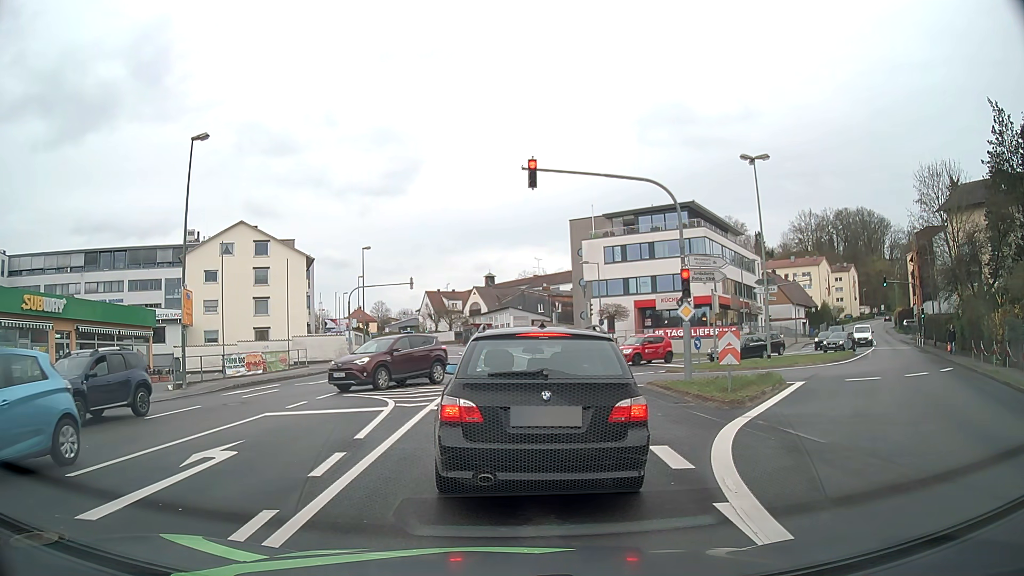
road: tertiary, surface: asphalt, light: Day
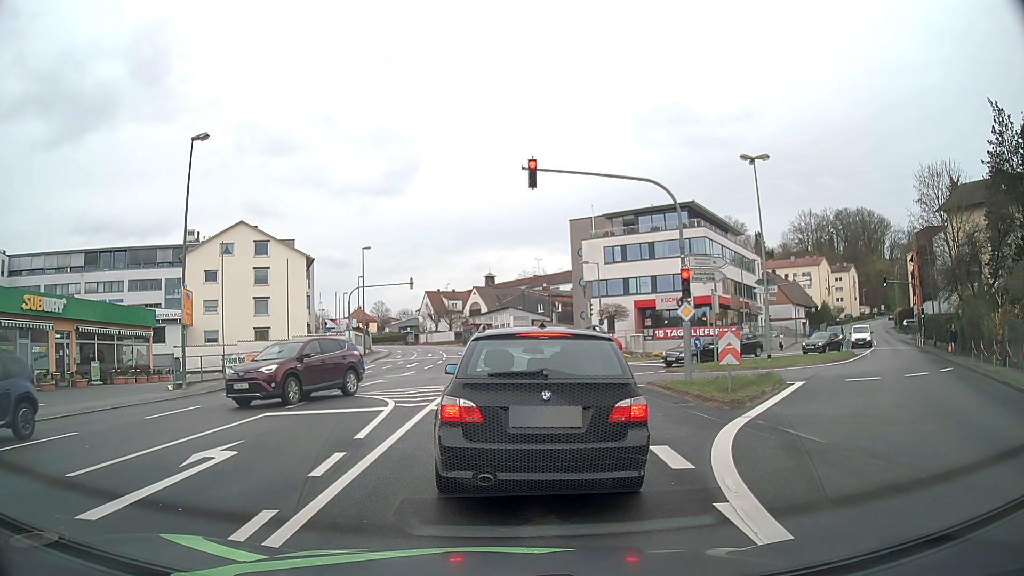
(0.0, 0.0) m; 0°
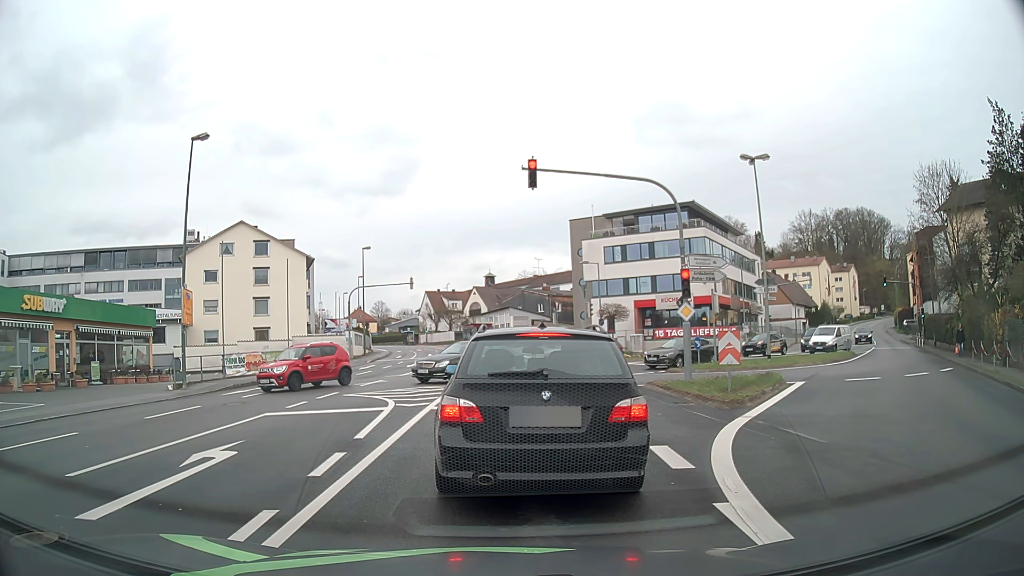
(0.0, 0.0) m; 0°
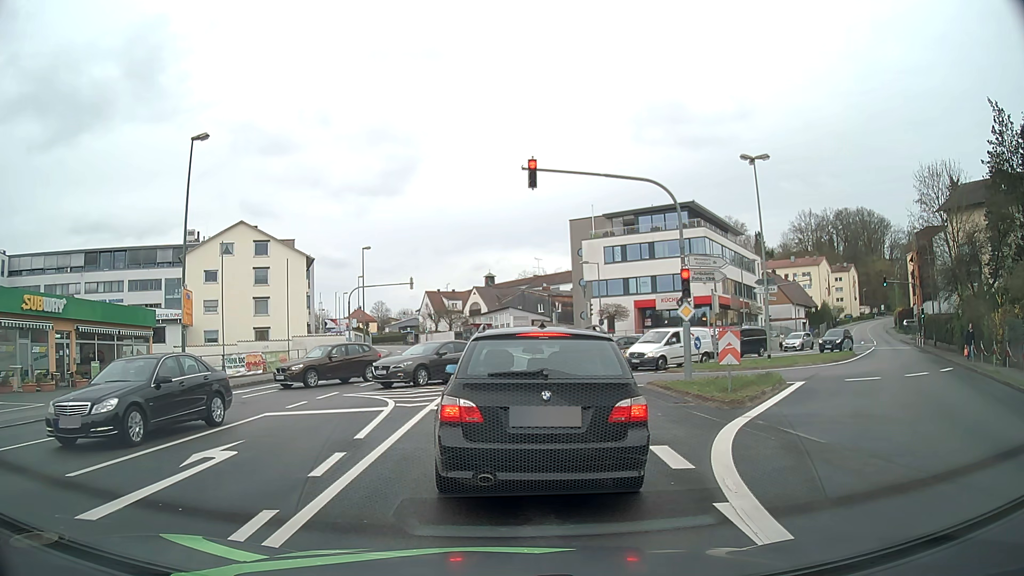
(0.0, 0.0) m; 0°
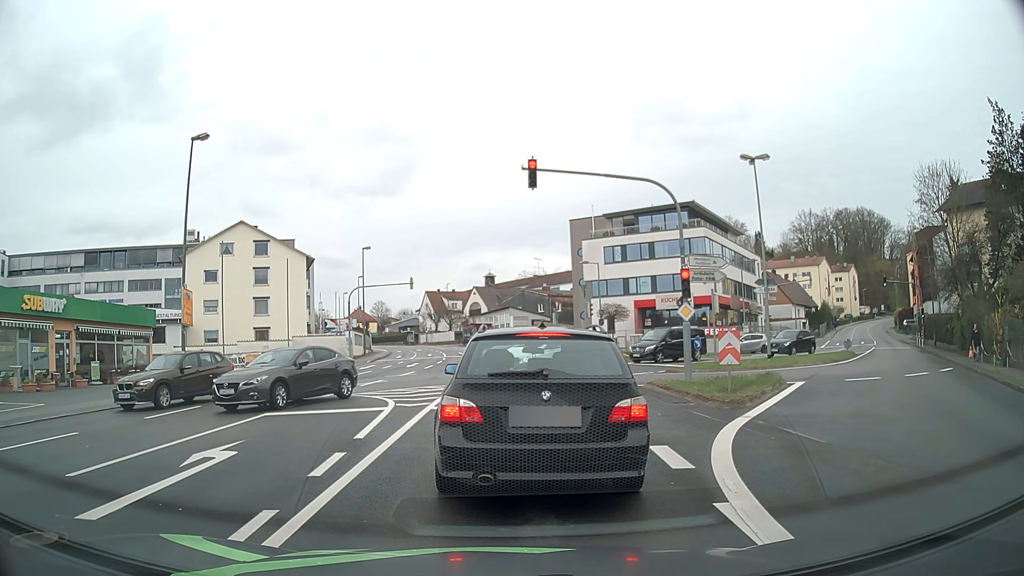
(0.0, 0.0) m; 0°
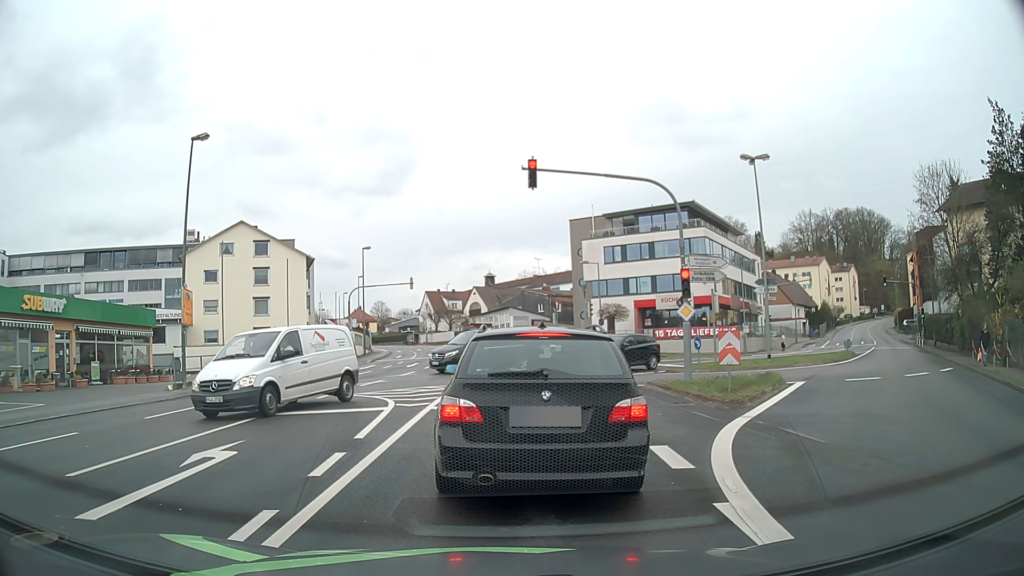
(0.0, 0.0) m; 0°
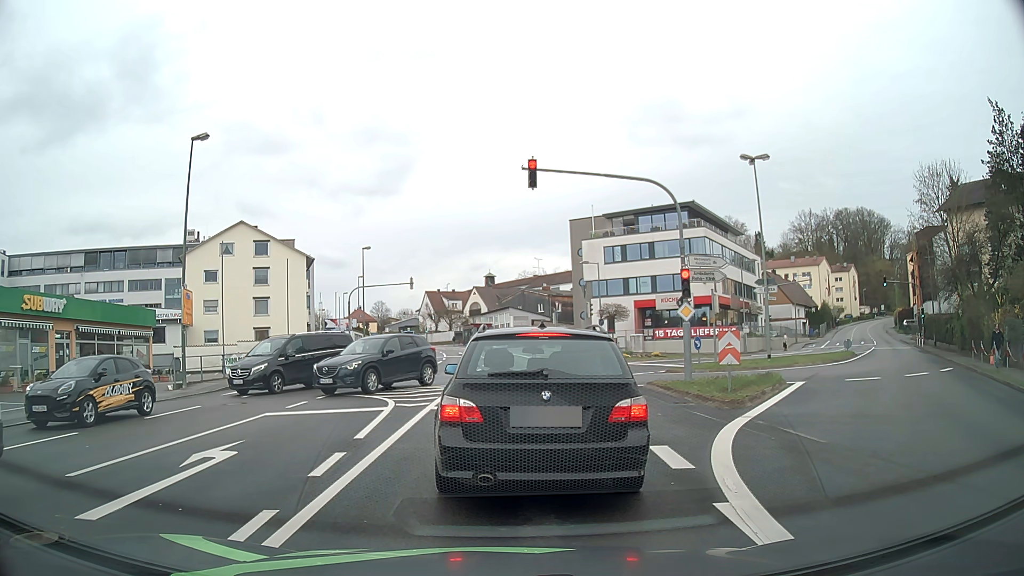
(0.0, 0.0) m; 0°
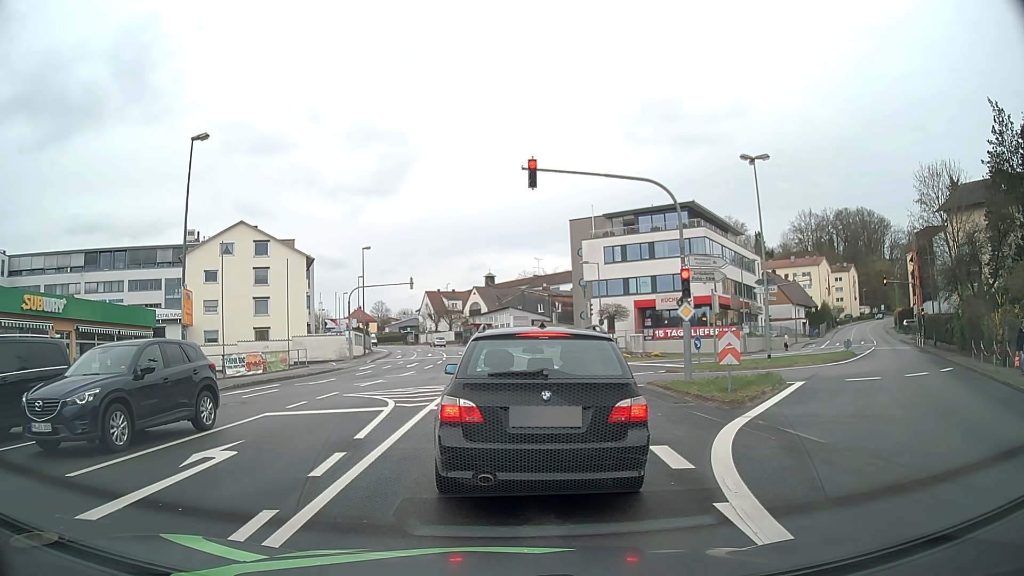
(0.0, 0.0) m; 0°
